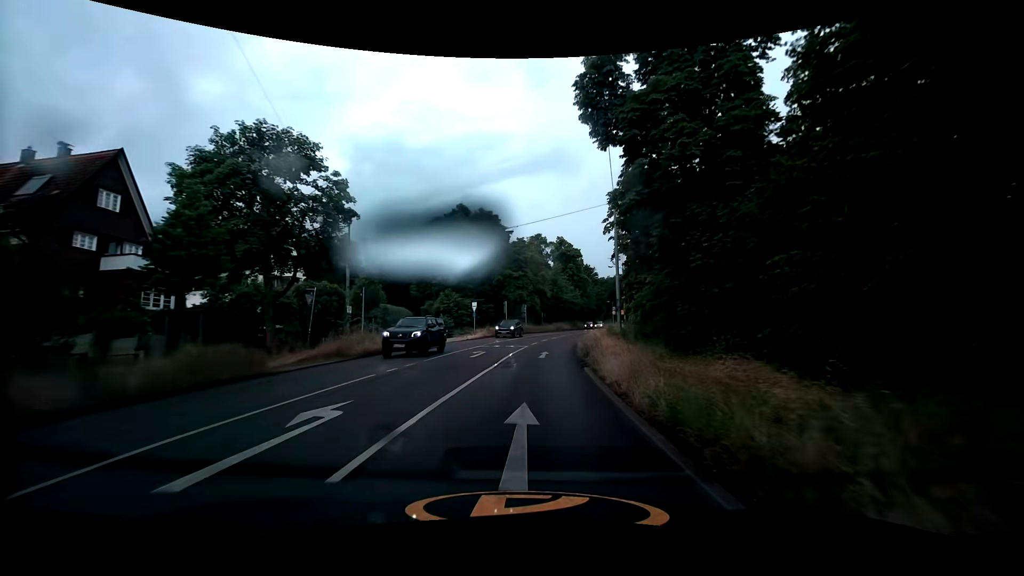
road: secondary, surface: asphalt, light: Day
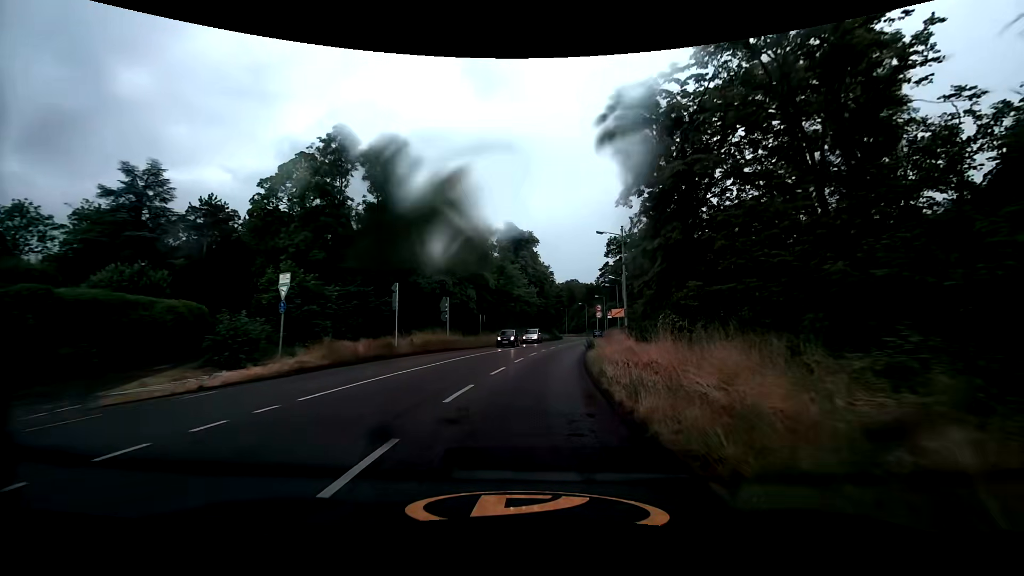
(+1.8, +30.7) m; +7°
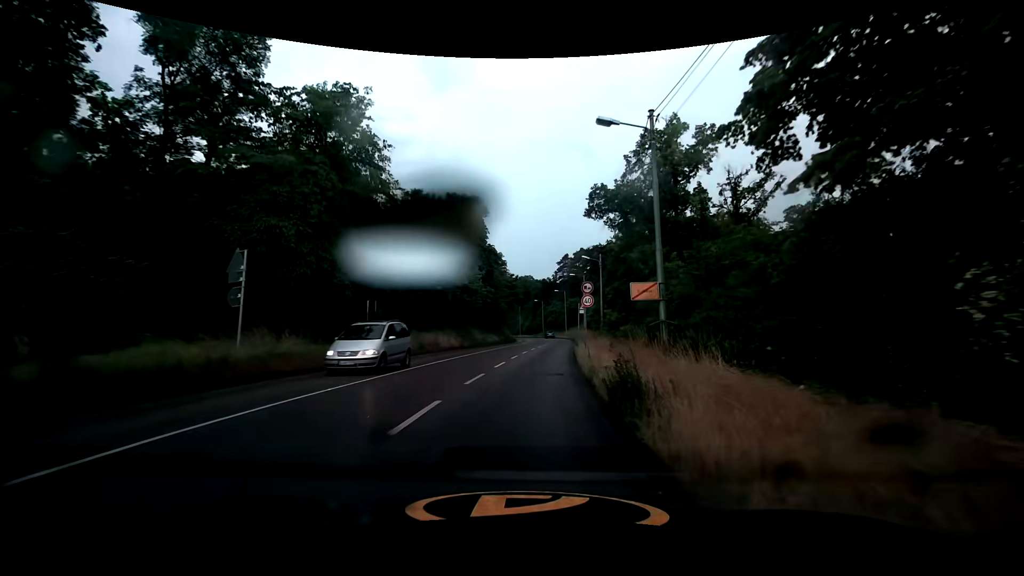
(+1.2, +20.9) m; +5°
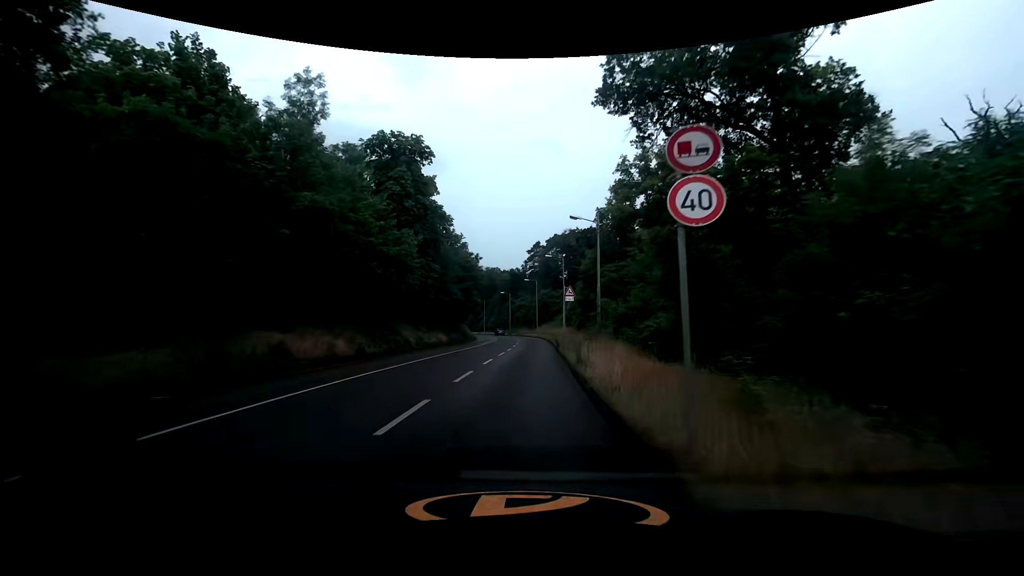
(+0.7, +18.4) m; +5°
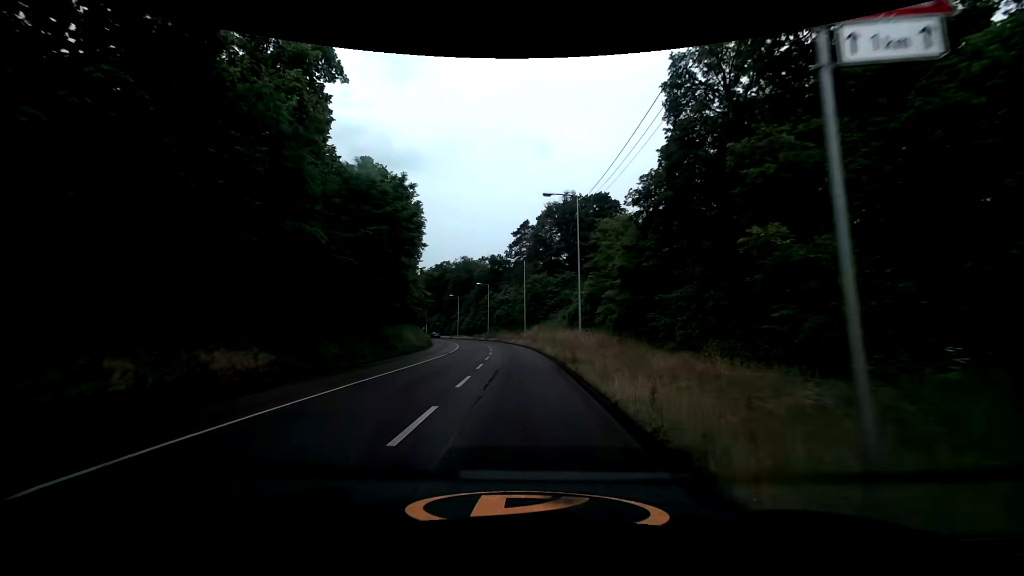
(+0.1, +31.1) m; +1°
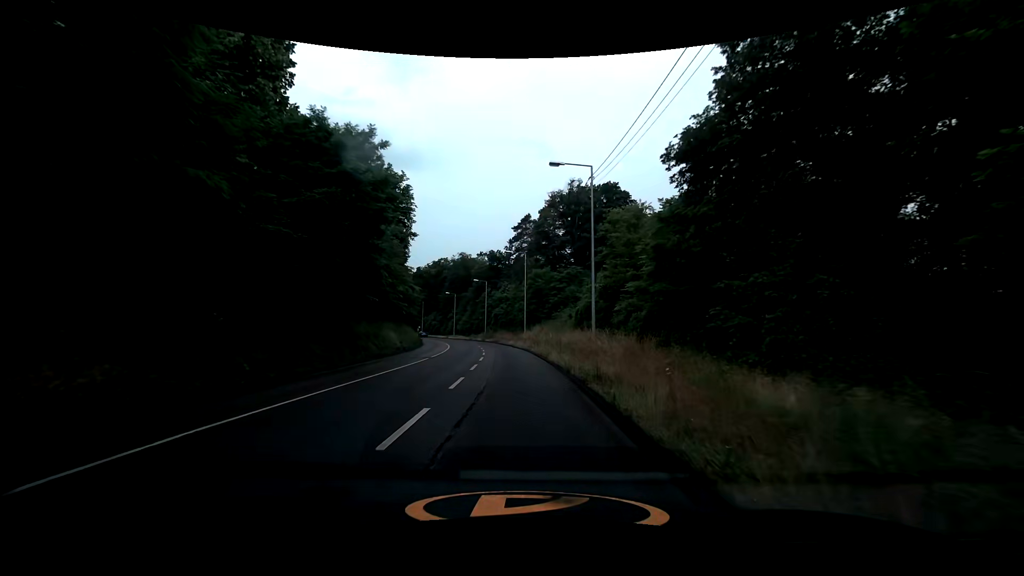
(0.0, +6.4) m; 0°
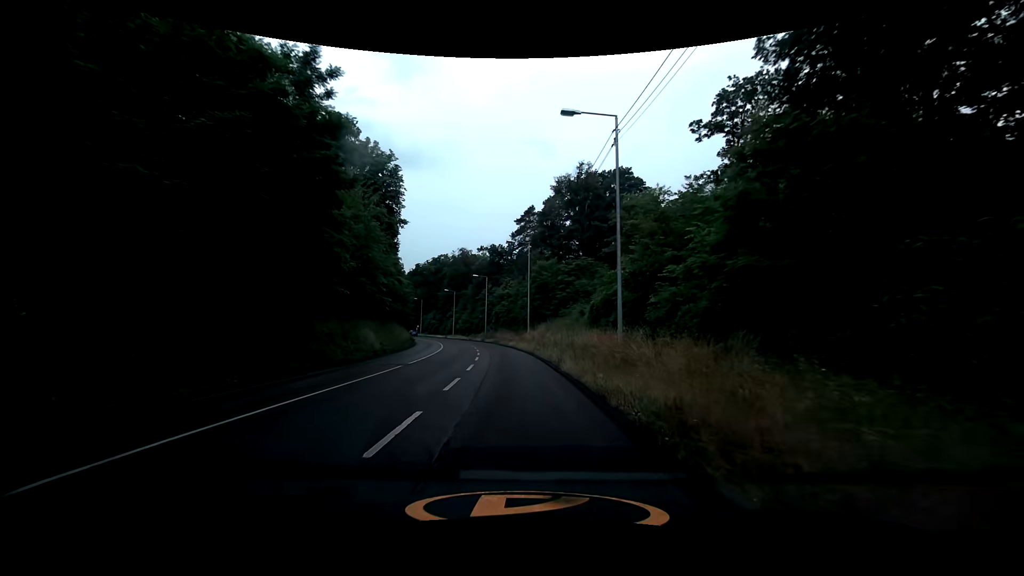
(-0.1, +6.5) m; -1°
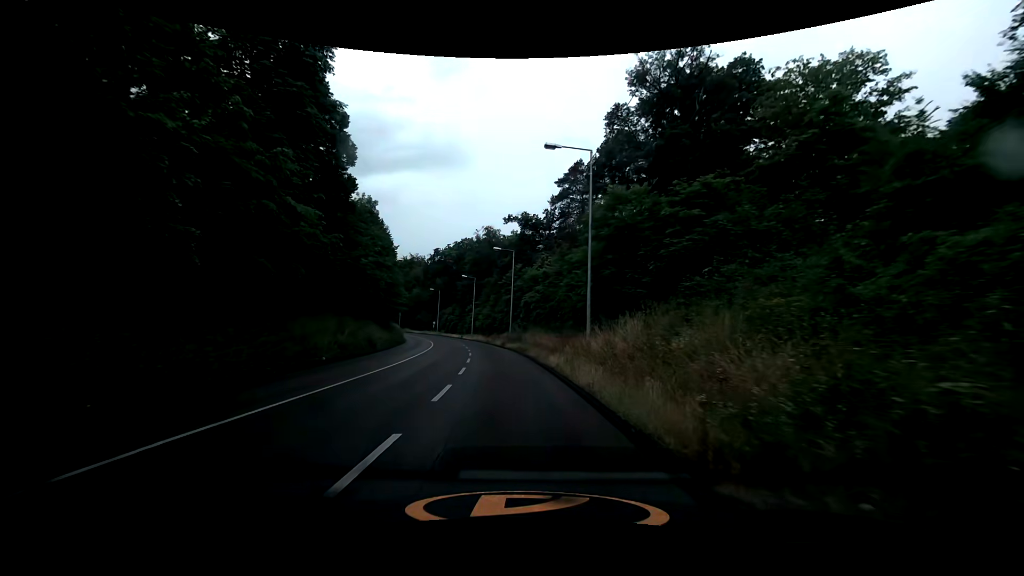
(-0.6, +26.5) m; -3°
(0, +10) (-1, +20) (-2, +30) (-3, +40) (-5, +50) (-7, +60) (-9, +69) (-12, +79) (-15, +88) (-18, +98) m
